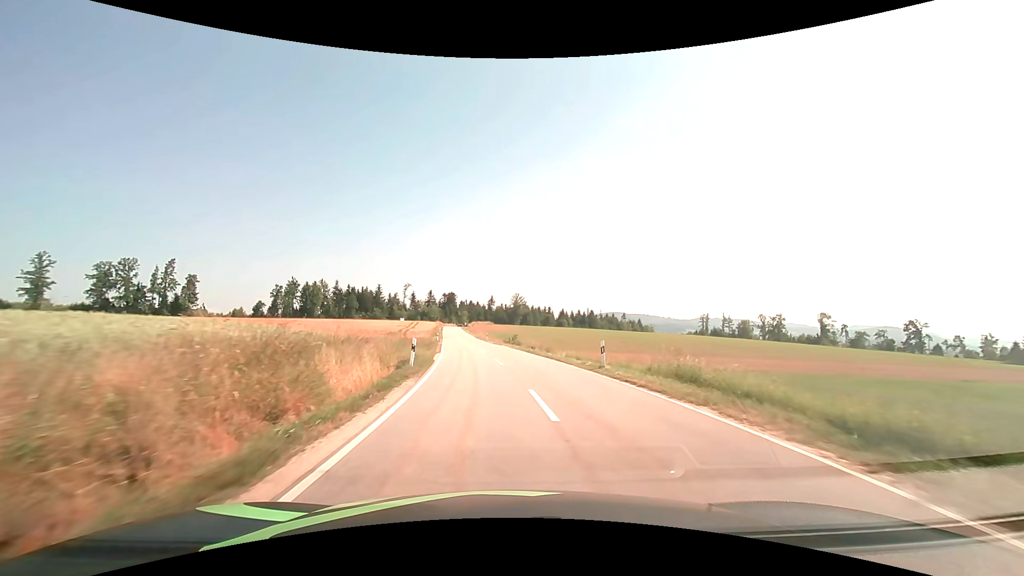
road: tertiary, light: Day
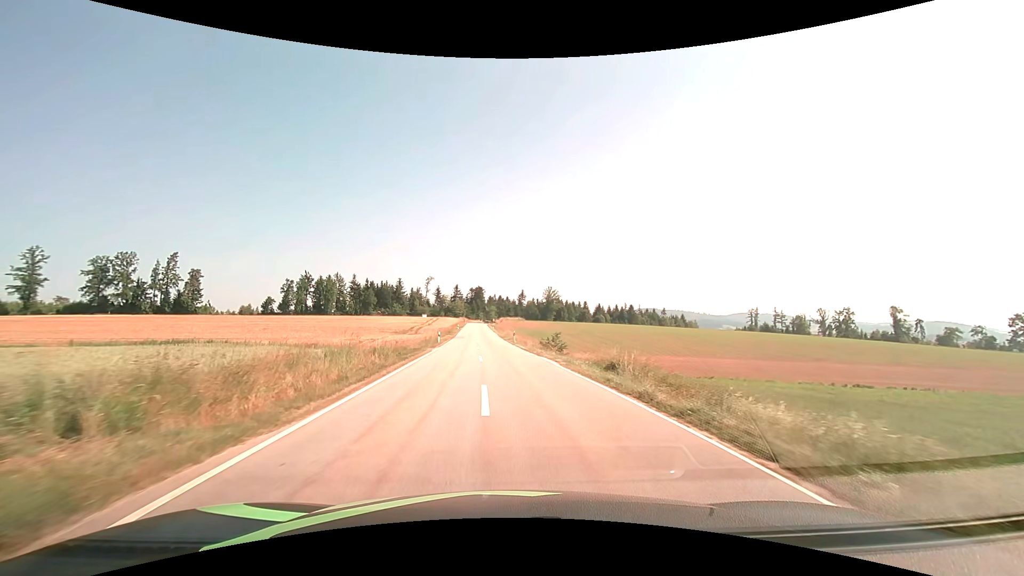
(-0.5, +24.6) m; -3°
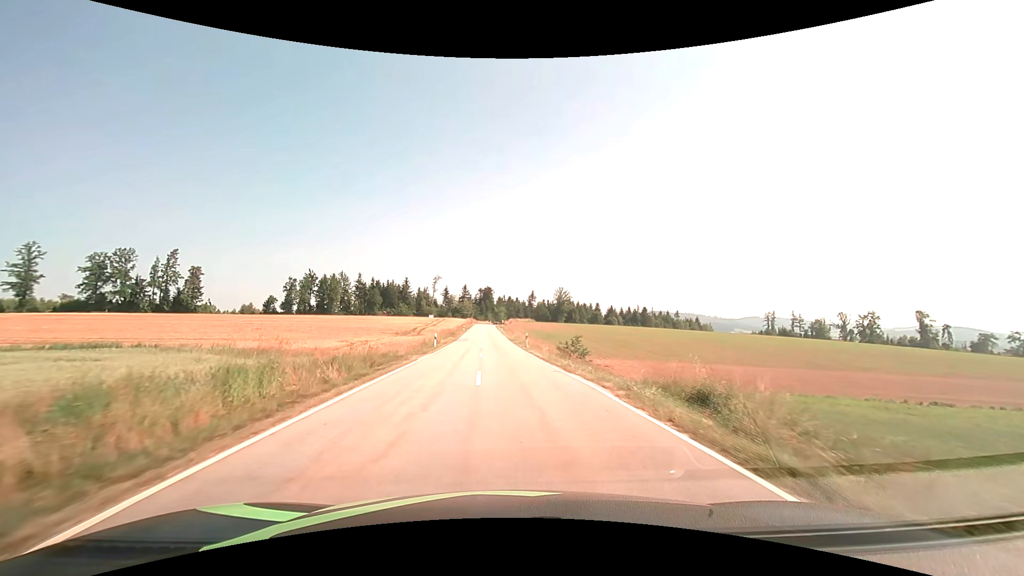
(-0.1, +8.1) m; -1°
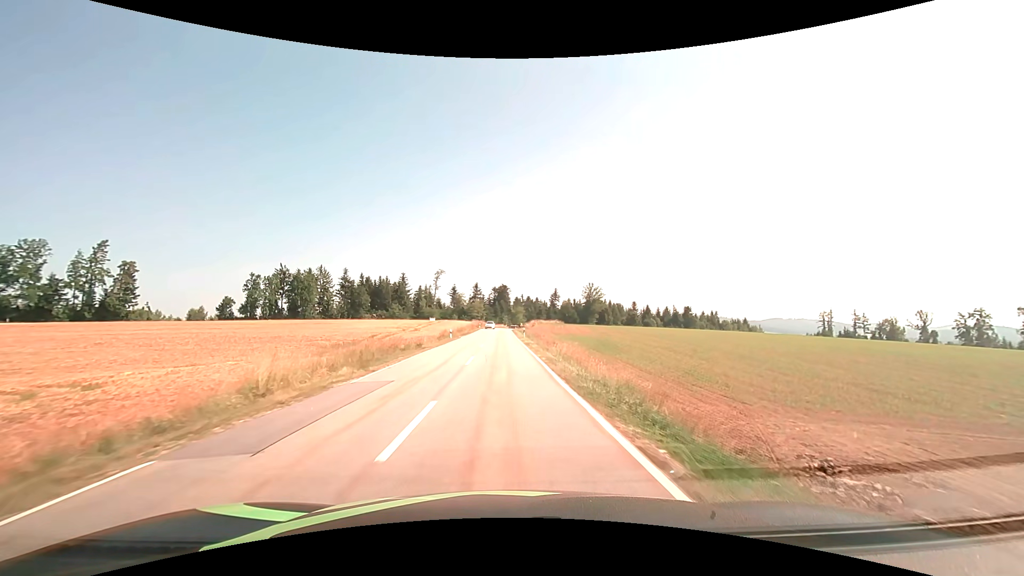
(-0.8, +44.4) m; -2°
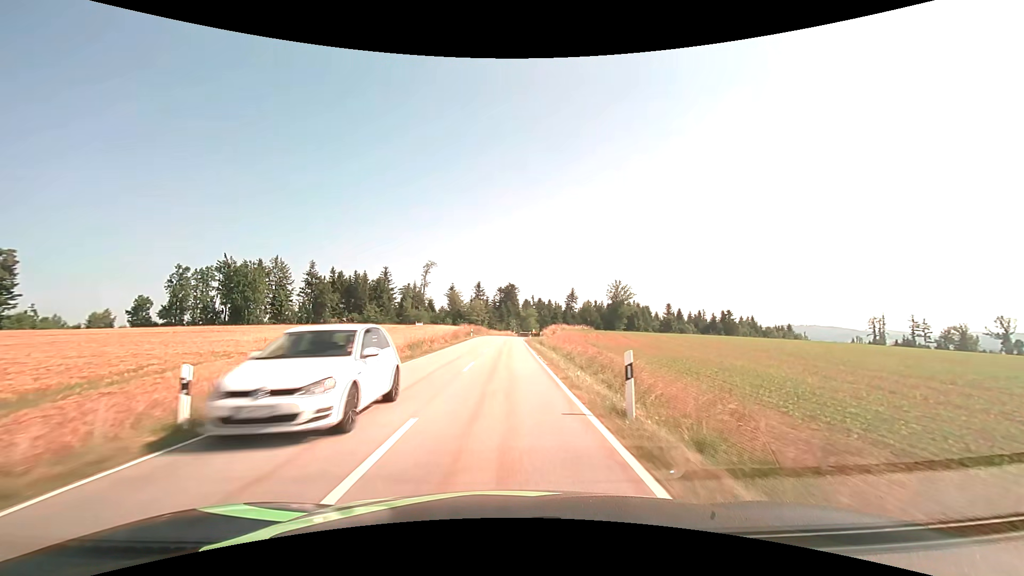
(-0.2, +39.4) m; -1°
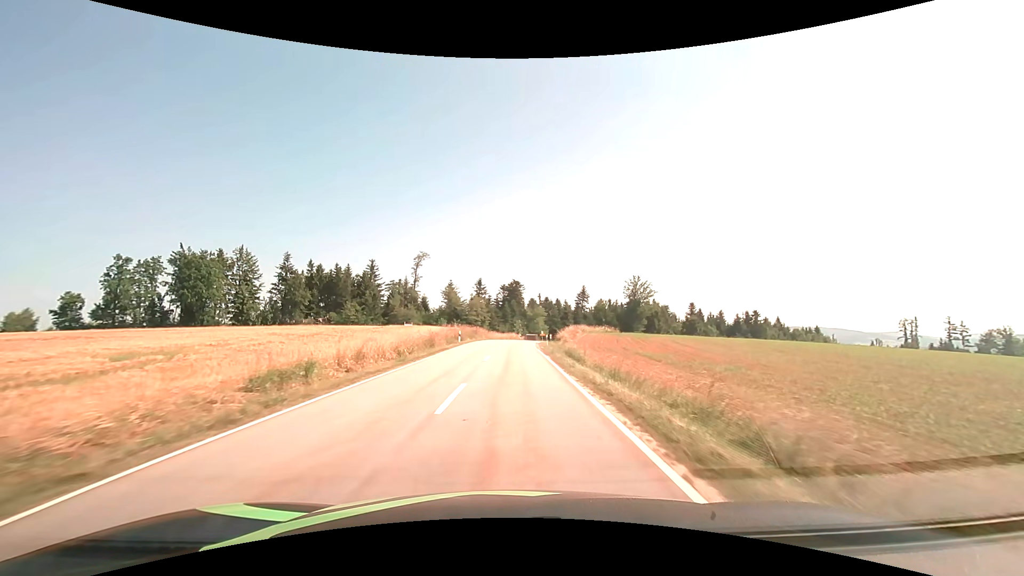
(-0.1, +20.3) m; 0°
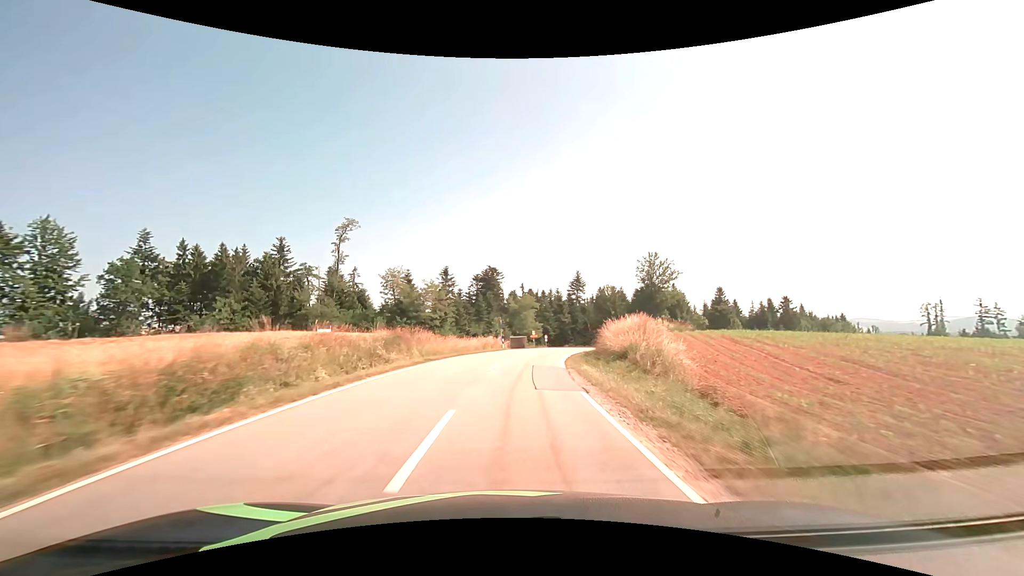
(+0.6, +41.3) m; +2°
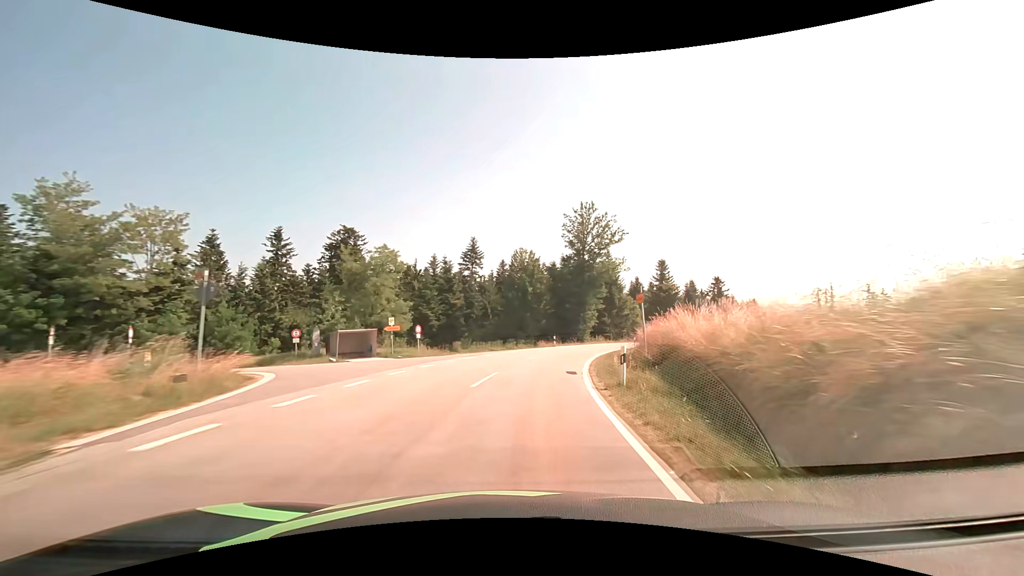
(+4.0, +42.0) m; +12°
(0, +10) (+2, +20) (+4, +30) (+6, +39) (+10, +49) (+14, +58) (+19, +66) (+25, +75) (+31, +83) (+36, +91) m
